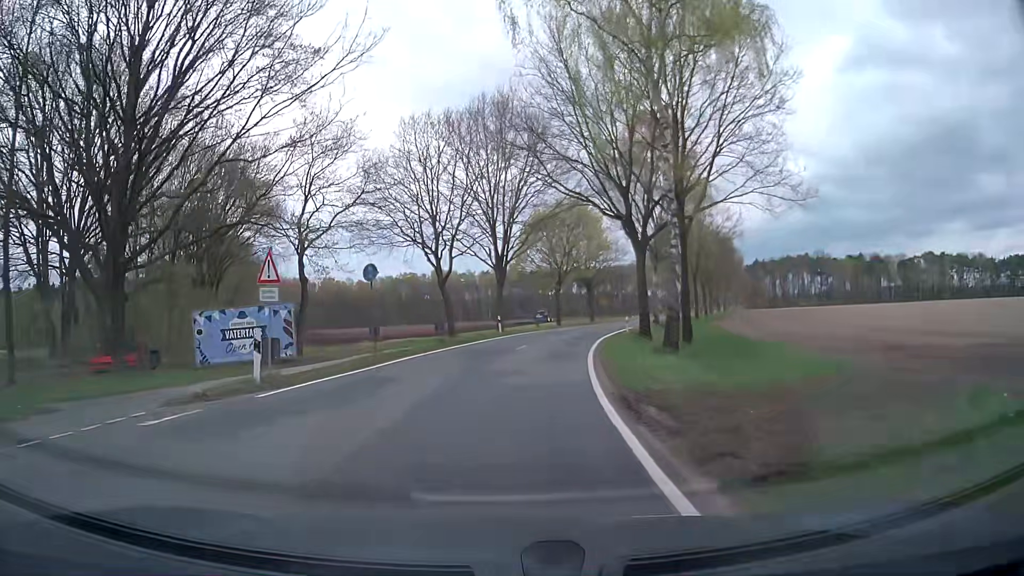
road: secondary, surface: asphalt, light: Day
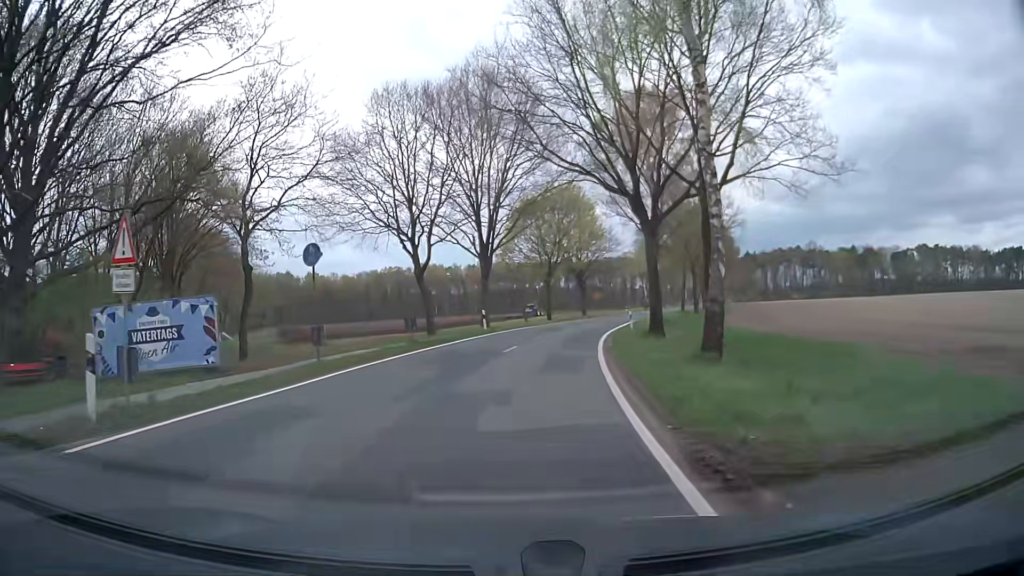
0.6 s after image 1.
(0.0, +5.4) m; +1°
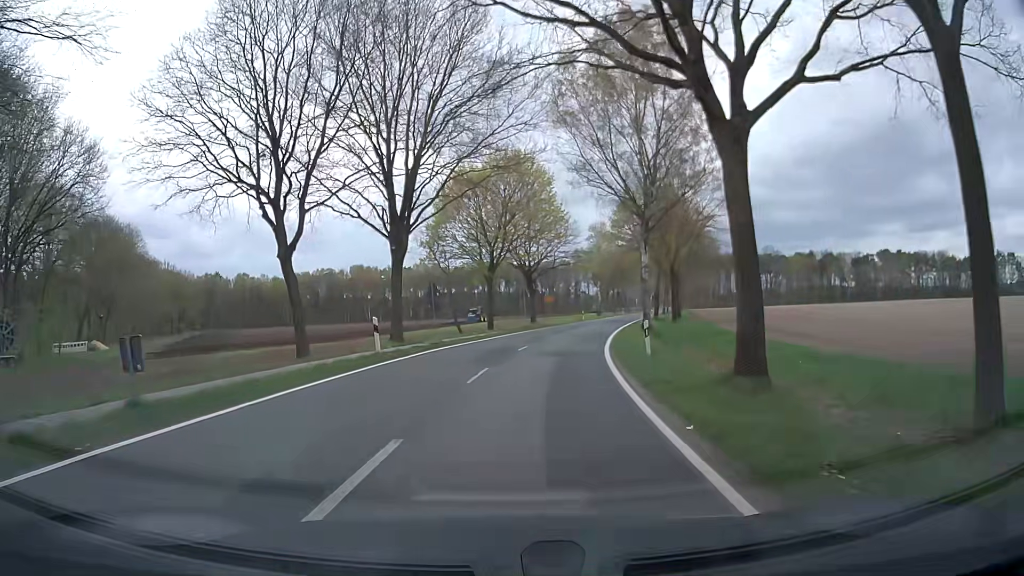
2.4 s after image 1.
(+0.8, +16.5) m; +5°
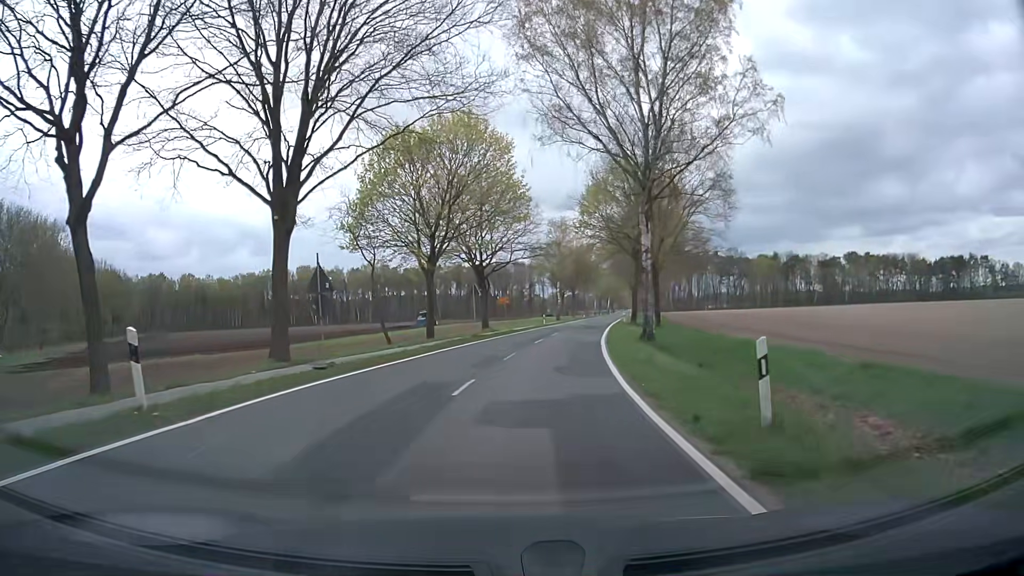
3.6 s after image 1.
(+0.4, +11.7) m; +4°
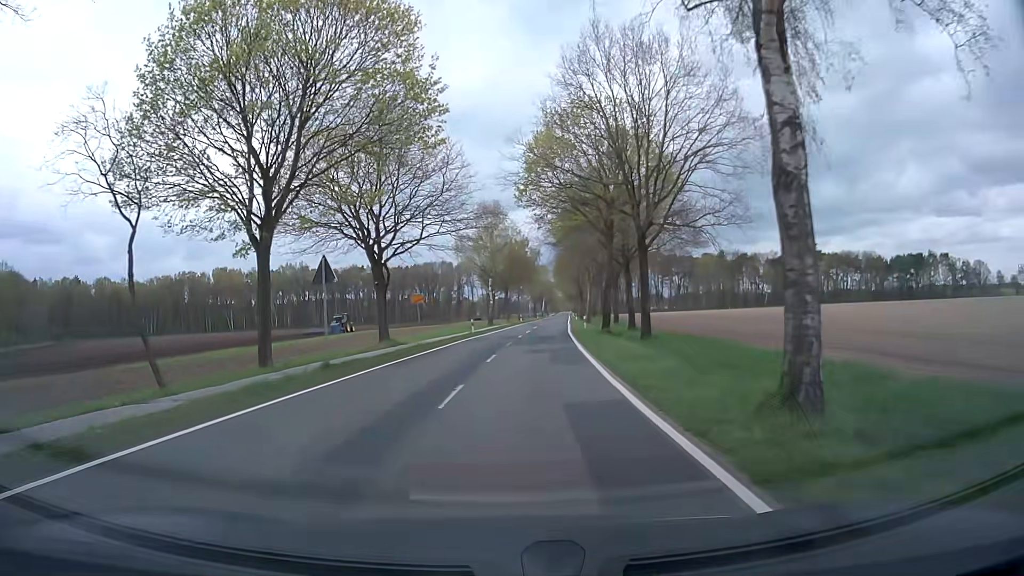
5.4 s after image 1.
(+1.0, +18.9) m; +6°
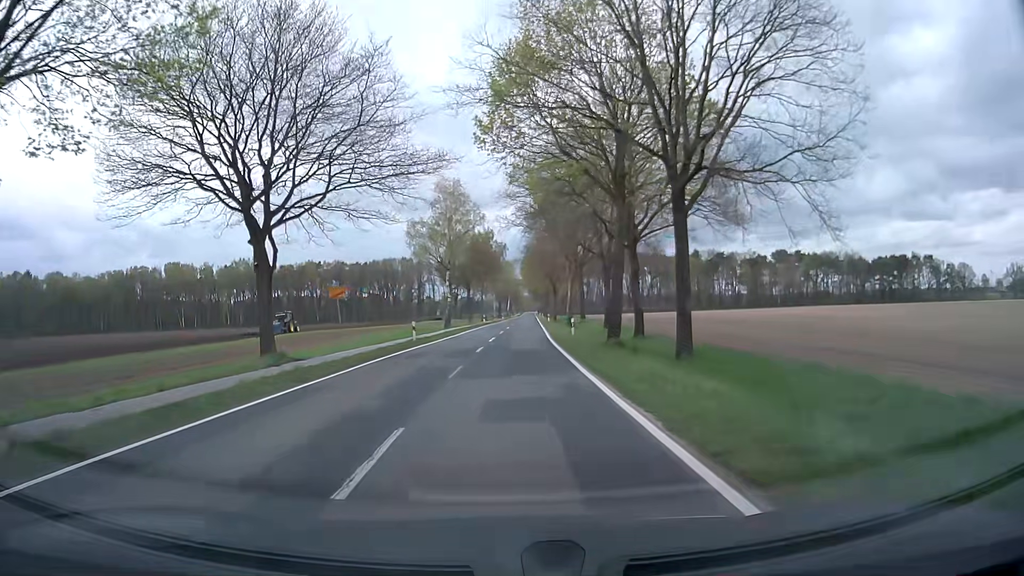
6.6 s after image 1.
(+0.4, +13.9) m; +3°
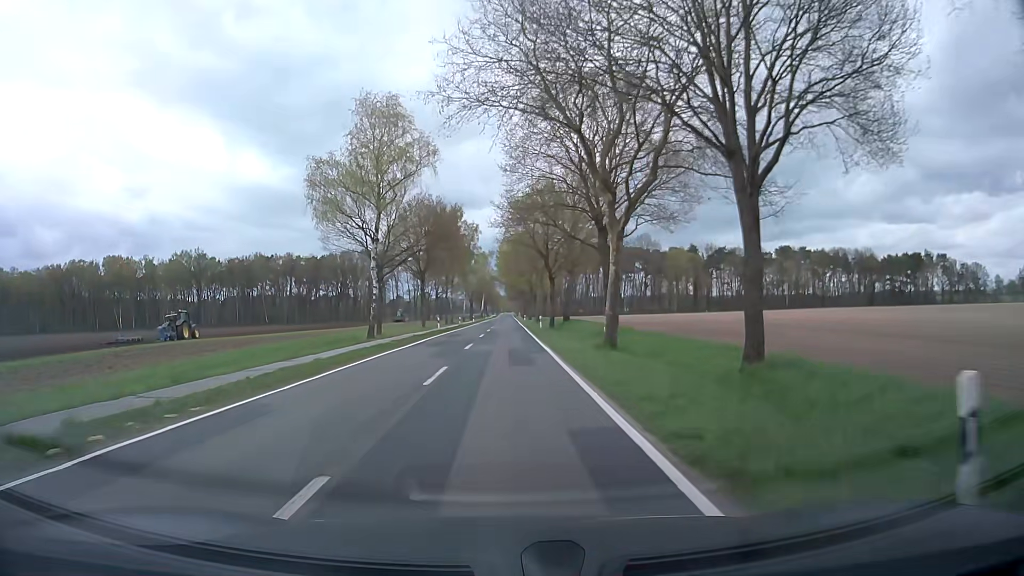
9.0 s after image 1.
(+0.9, +30.4) m; +3°
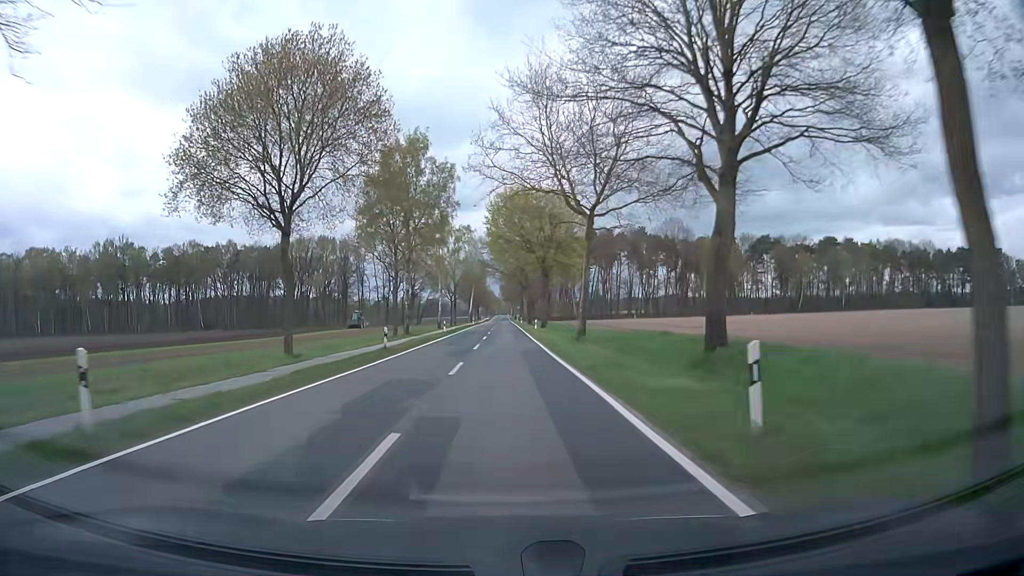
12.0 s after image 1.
(-0.1, +45.9) m; 0°
(0, +10) (0, +20) (0, +30) (0, +40) (0, +50) (0, +60) (0, +70) (0, +80) (0, +90) (0, +100) m
